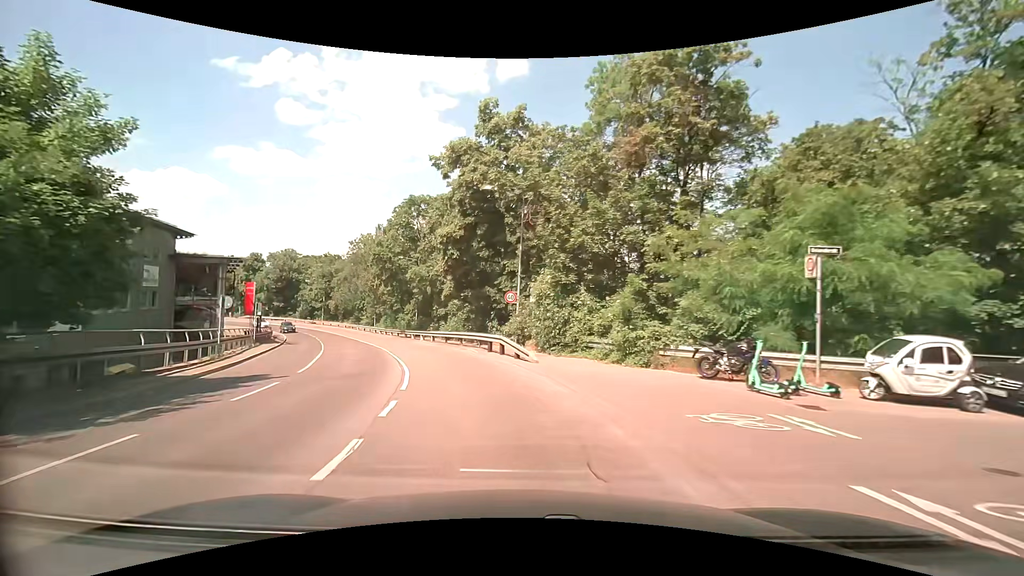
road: secondary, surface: asphalt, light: Day
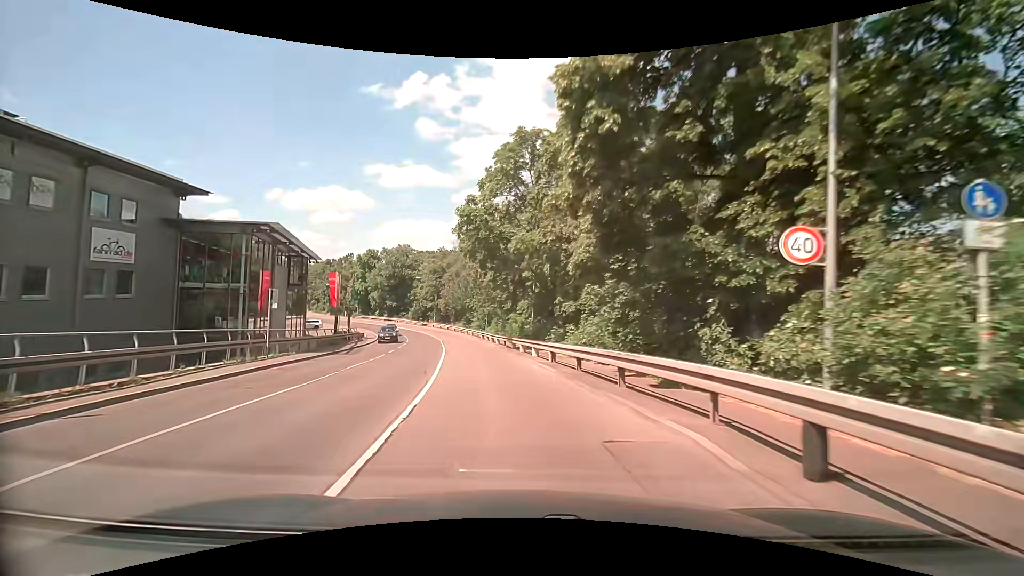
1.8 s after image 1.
(-2.6, +17.8) m; -15°
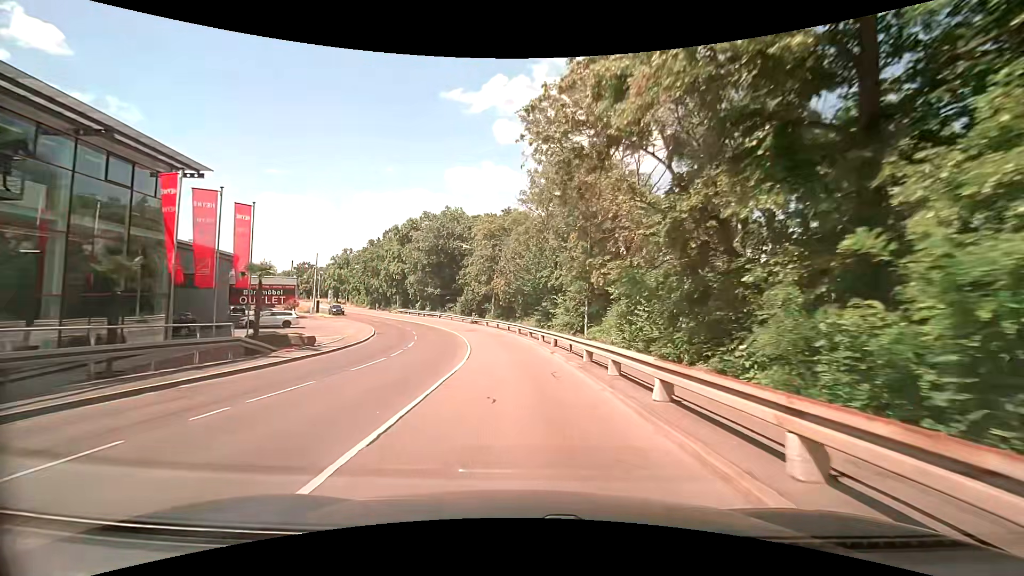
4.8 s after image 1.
(-3.3, +33.9) m; -10°
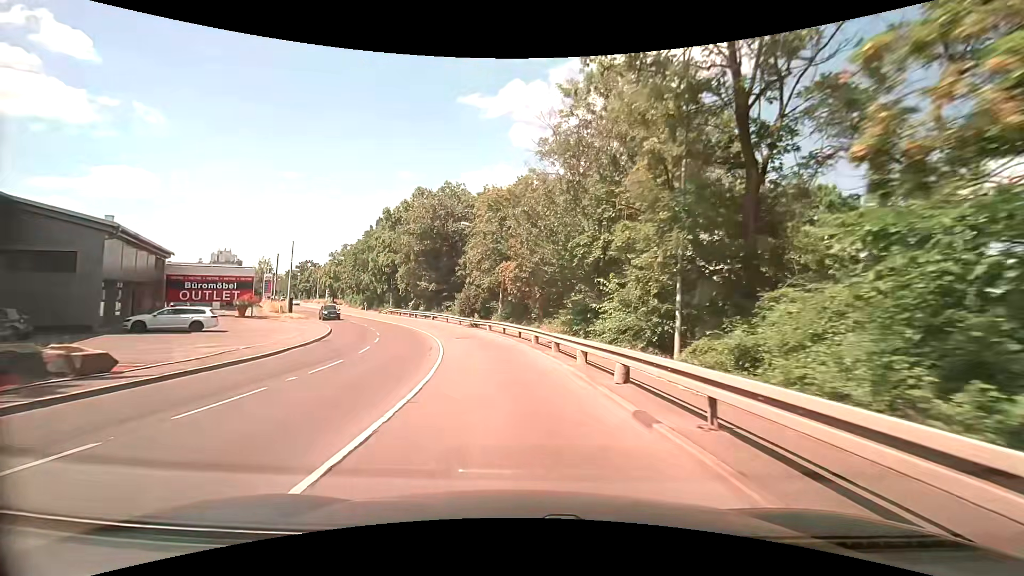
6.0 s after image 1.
(0.0, +14.1) m; 0°
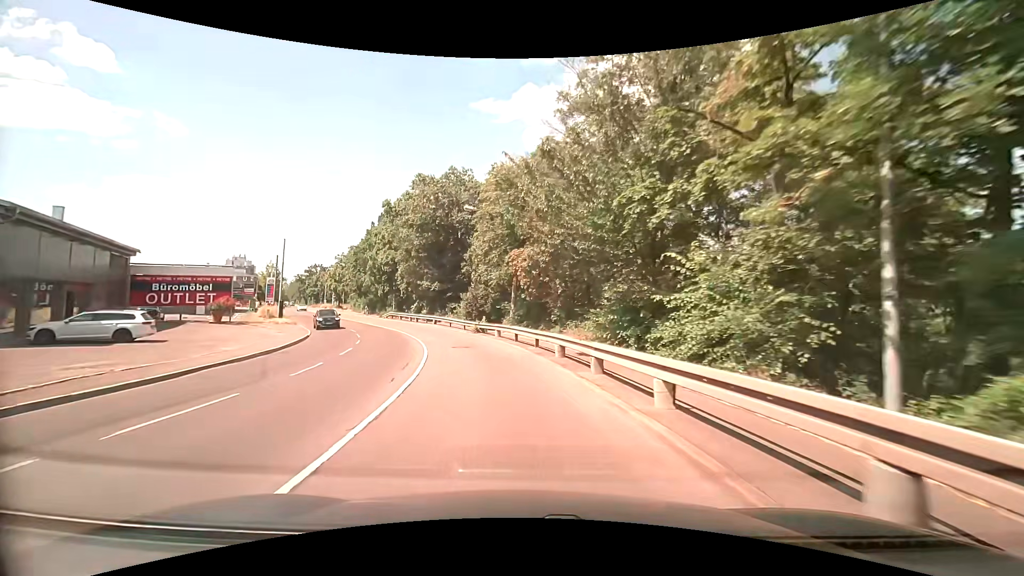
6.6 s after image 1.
(-0.1, +7.0) m; -2°
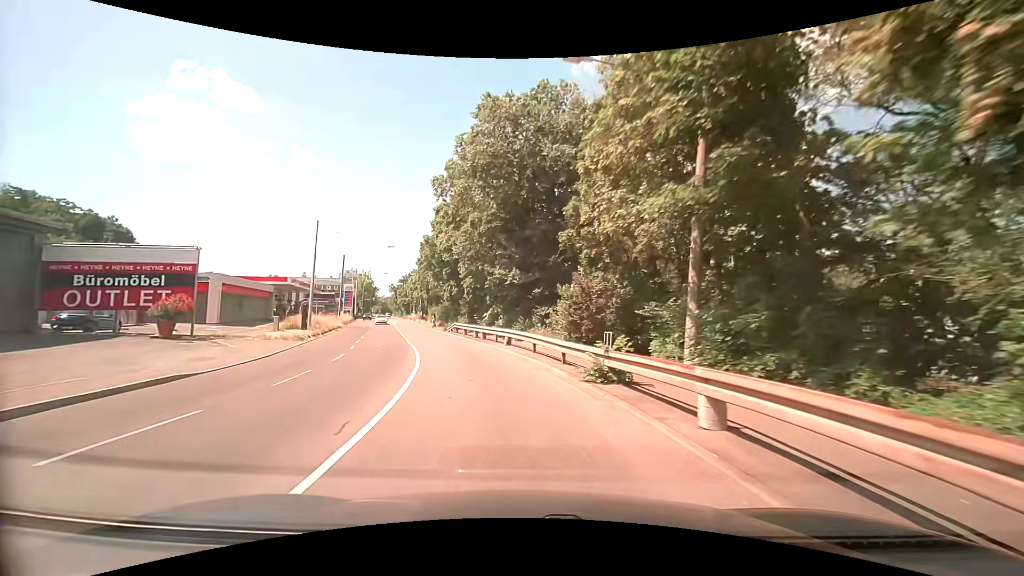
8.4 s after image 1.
(-2.1, +20.7) m; -11°
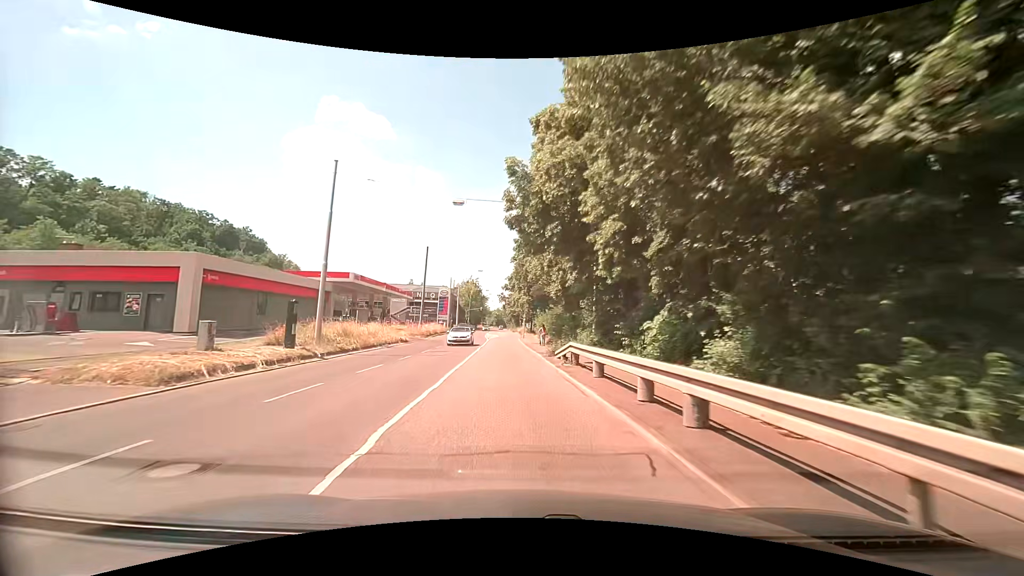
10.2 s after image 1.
(-2.8, +20.9) m; -15°
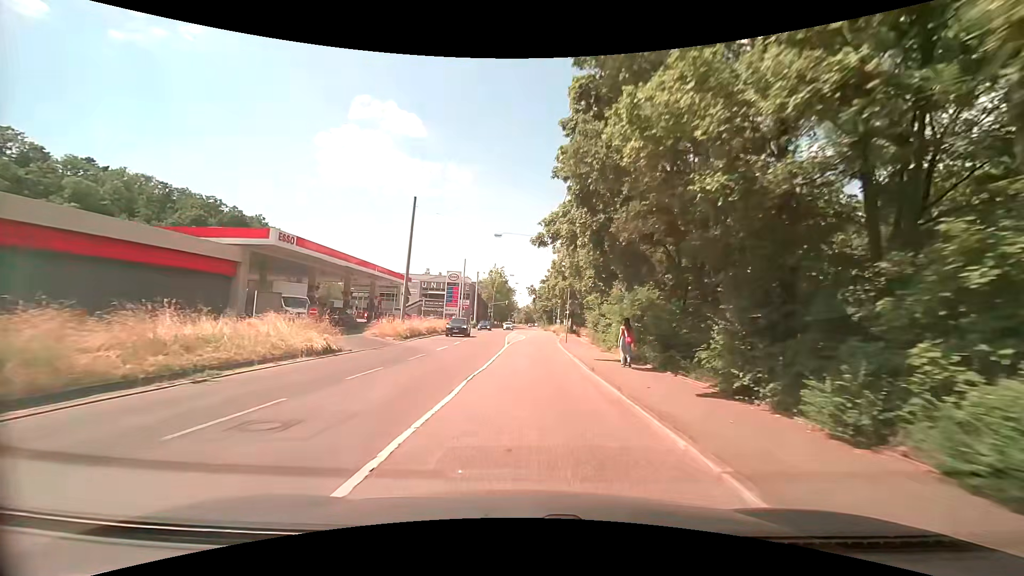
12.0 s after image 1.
(-0.9, +21.5) m; -4°
(0, +10) (0, +20) (+1, +30) (+1, +40) (+1, +50) (+2, +60) (+3, +70) (+3, +80) (+3, +90) (+3, +100) m
